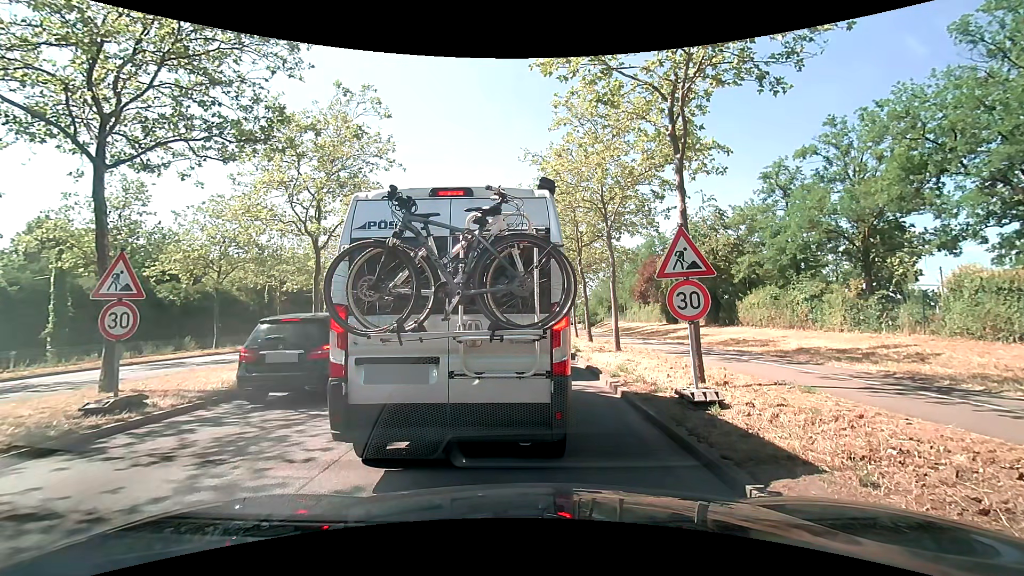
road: primary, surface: asphalt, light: Day
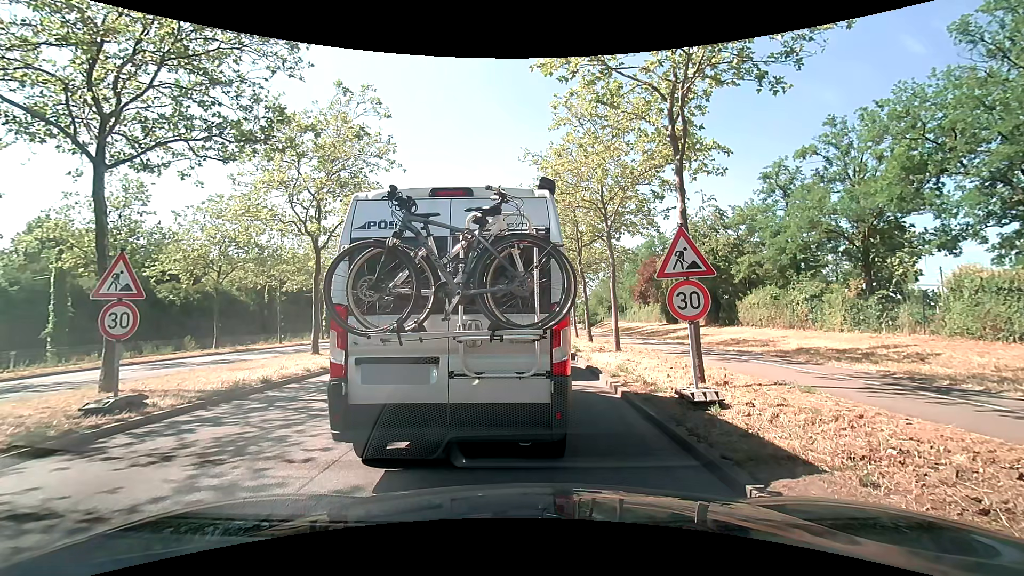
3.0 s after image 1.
(0.0, 0.0) m; 0°
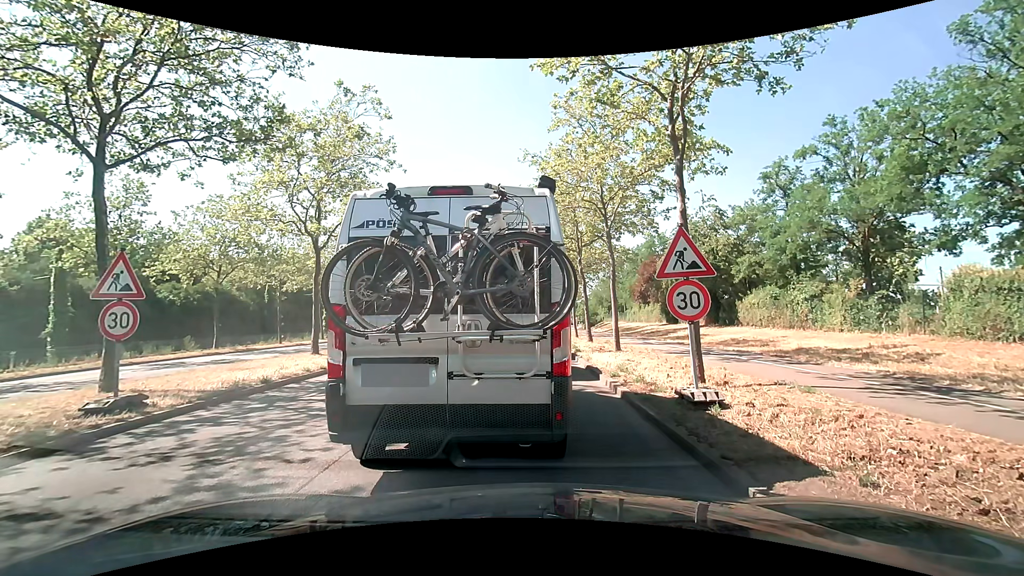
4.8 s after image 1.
(0.0, 0.0) m; 0°
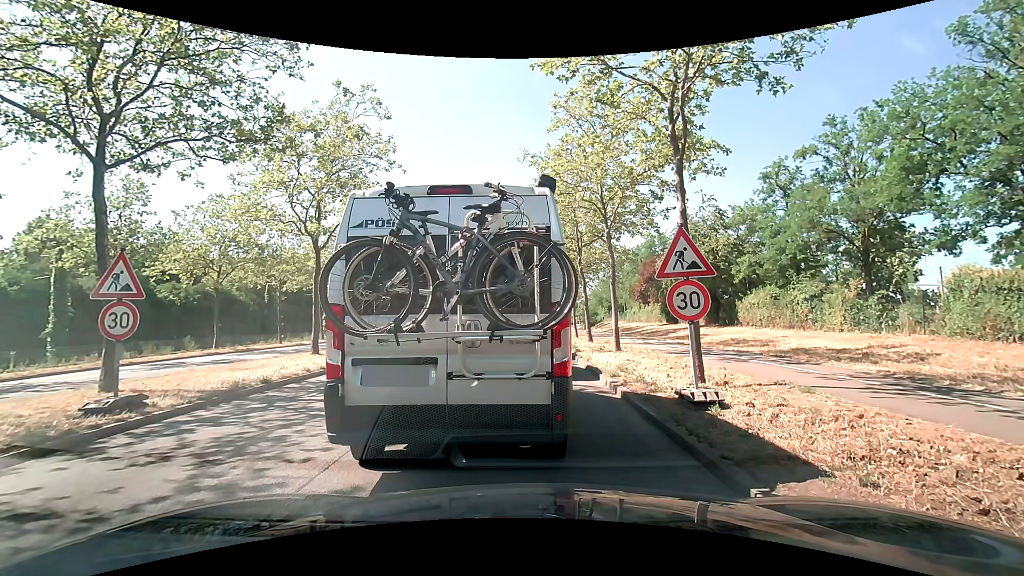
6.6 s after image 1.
(0.0, 0.0) m; 0°
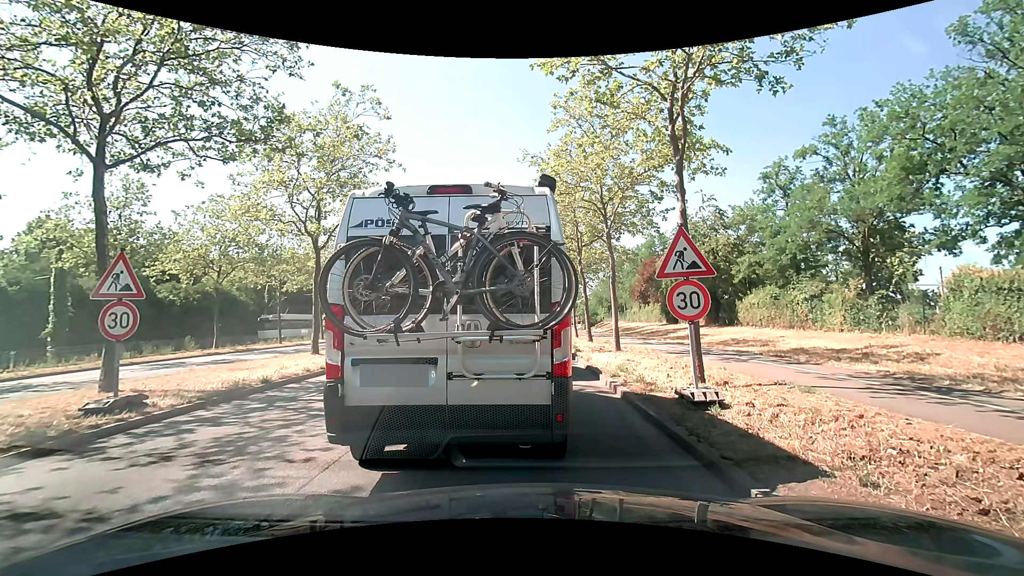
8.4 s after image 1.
(0.0, 0.0) m; 0°
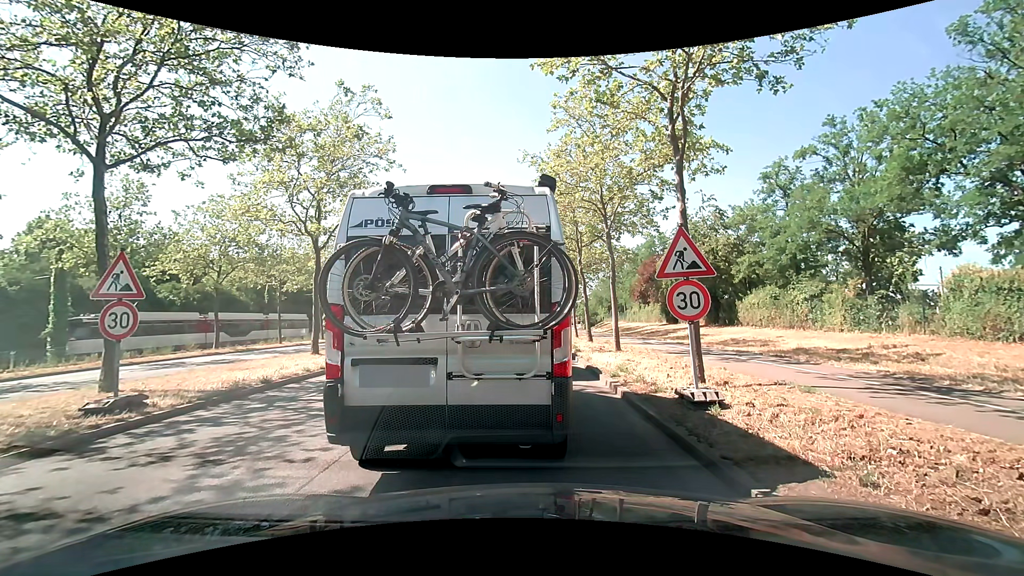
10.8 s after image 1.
(0.0, 0.0) m; 0°
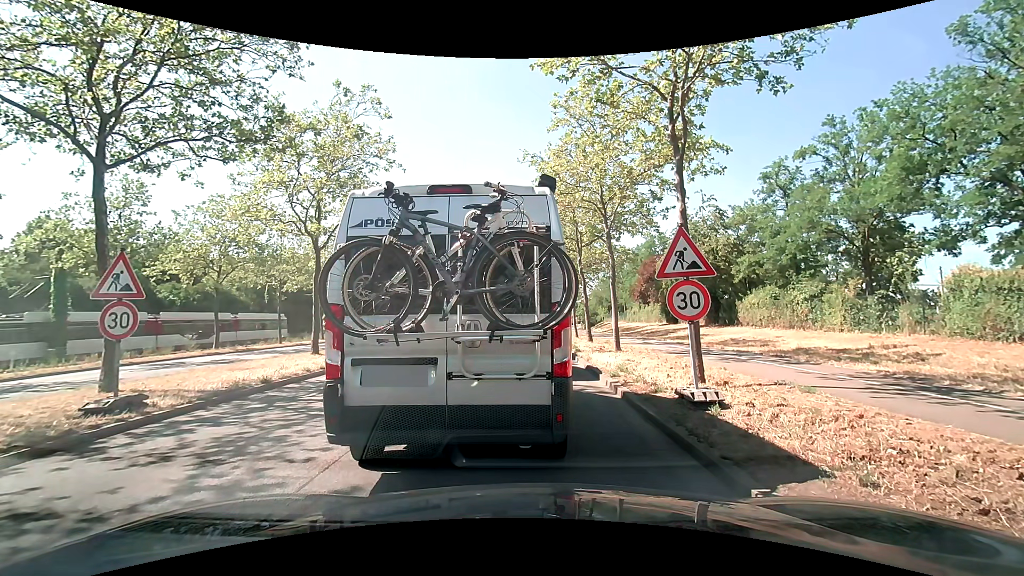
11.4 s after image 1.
(0.0, 0.0) m; 0°
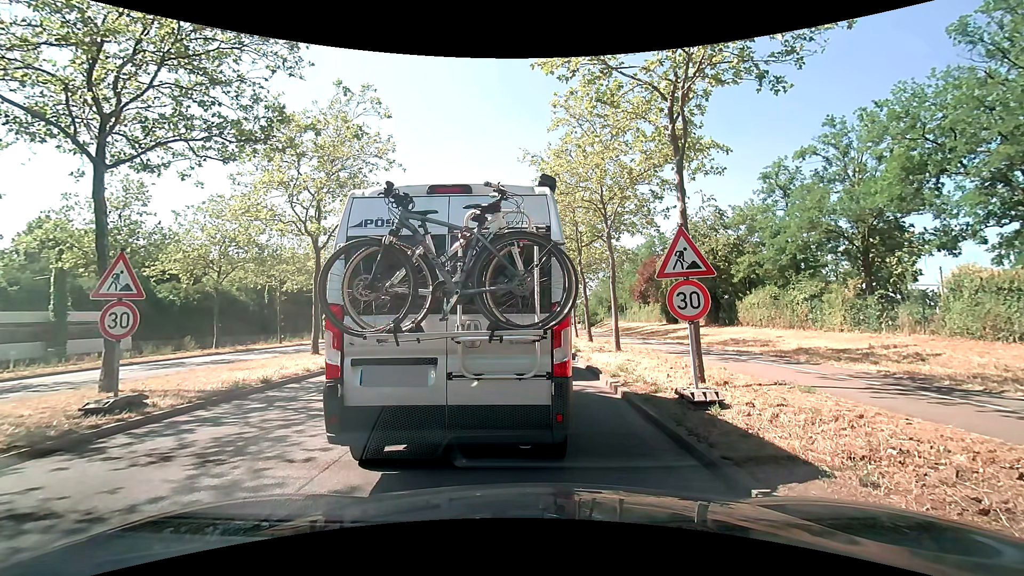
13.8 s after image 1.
(0.0, 0.0) m; 0°
